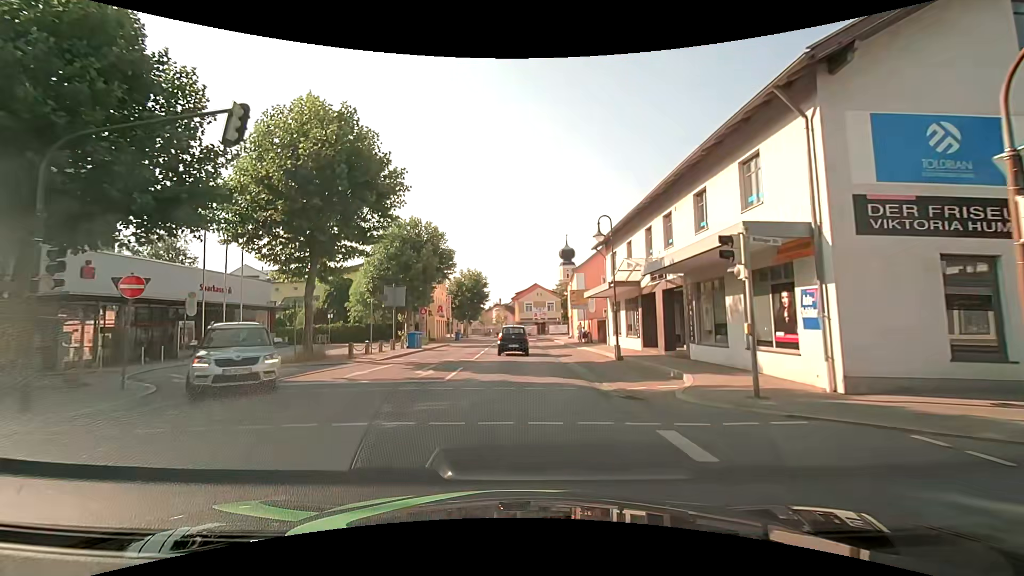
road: secondary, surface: asphalt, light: Day
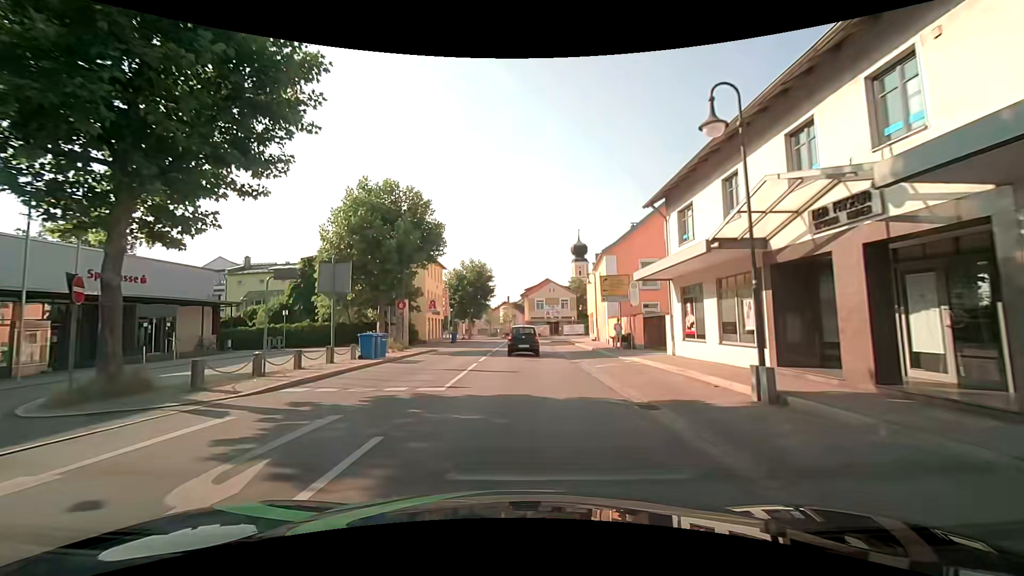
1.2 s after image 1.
(-0.2, +11.2) m; -2°
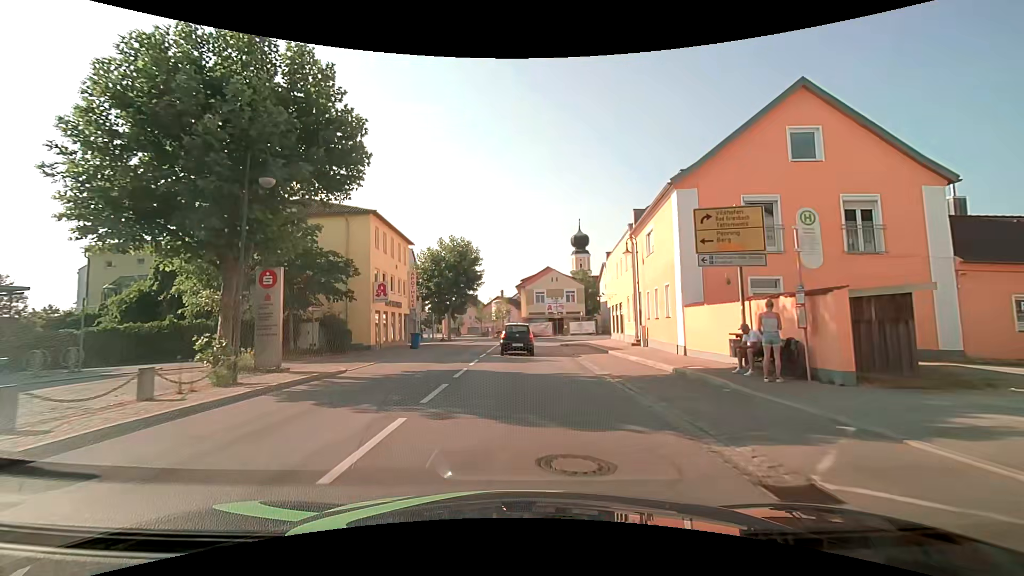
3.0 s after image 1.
(0.0, +16.7) m; +1°
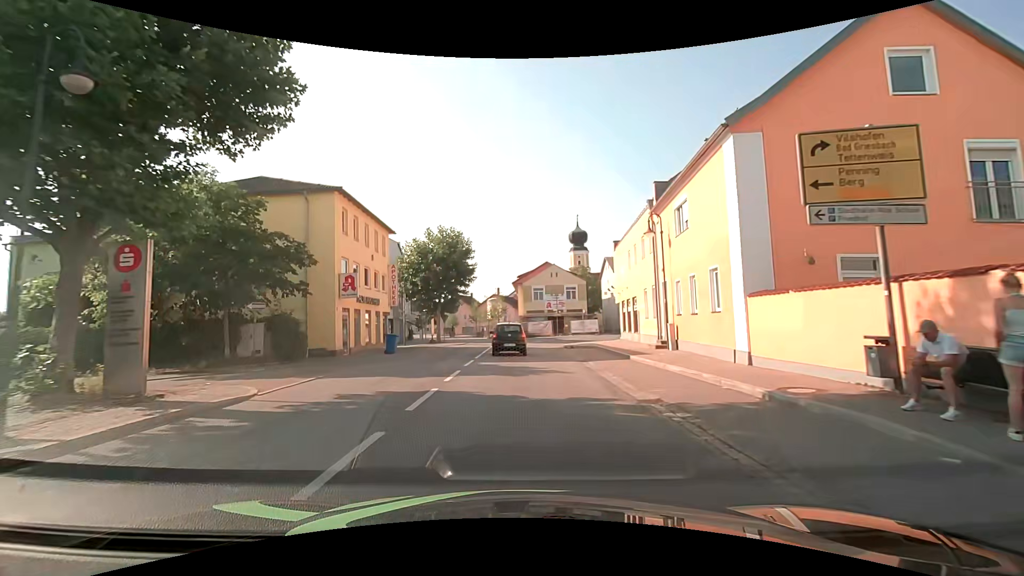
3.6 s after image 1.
(0.0, +5.4) m; 0°
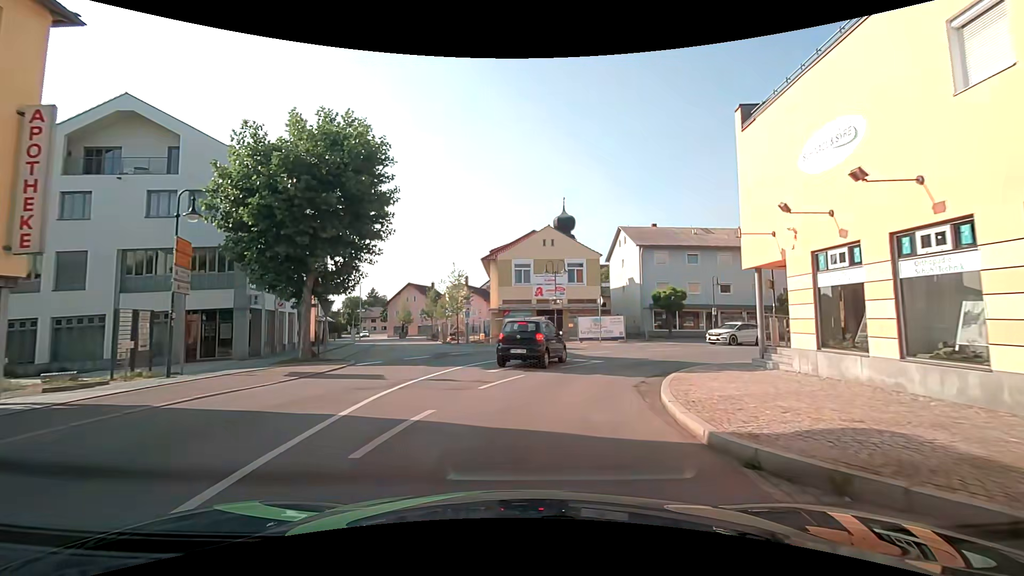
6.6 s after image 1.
(+0.1, +26.5) m; +3°
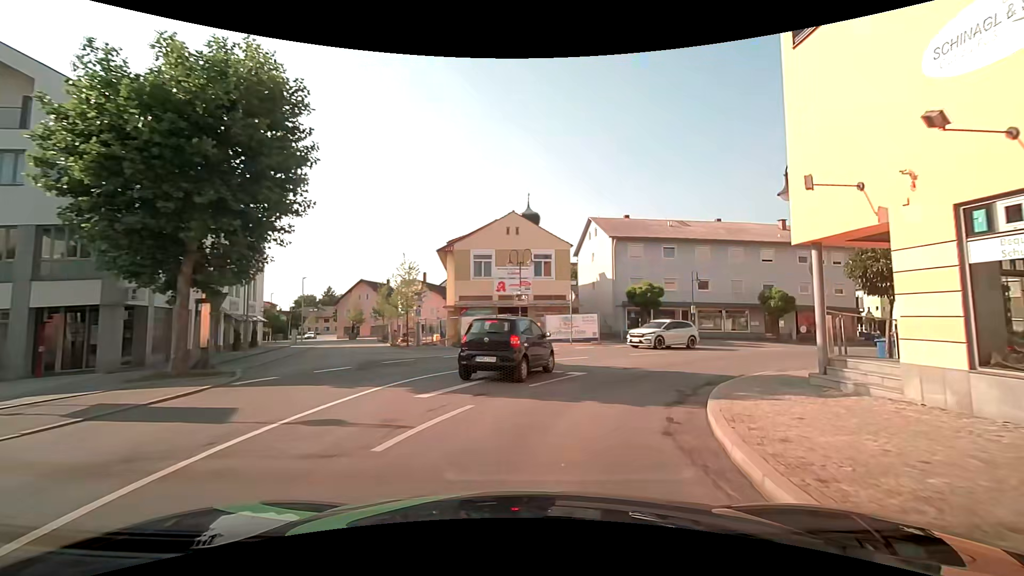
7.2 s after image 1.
(+0.1, +5.2) m; +4°
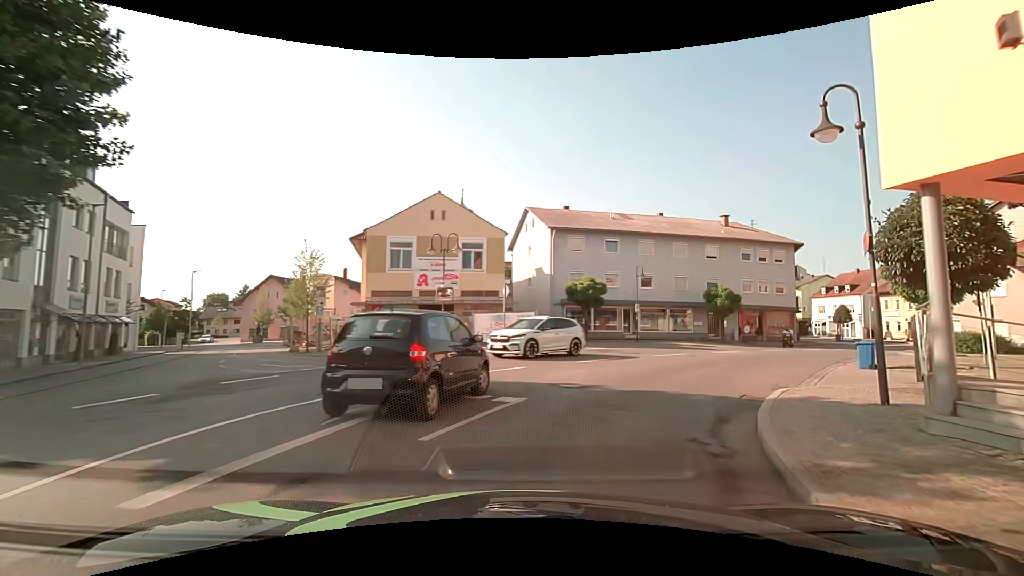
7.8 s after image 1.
(+0.3, +5.2) m; +7°
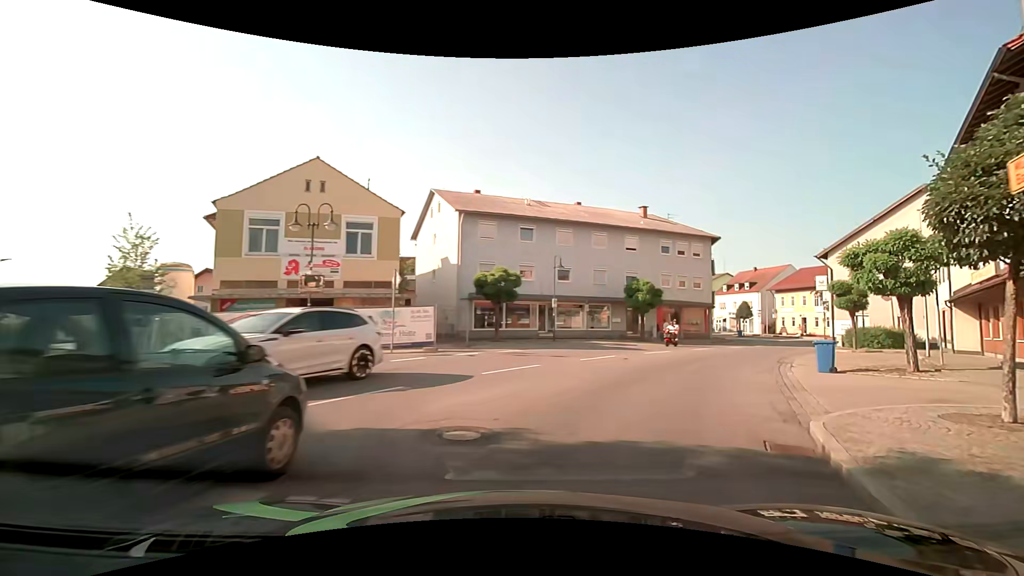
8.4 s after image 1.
(+0.5, +5.2) m; +11°
(+2, +10) (+6, +19) (+11, +27) (+17, +35) (+23, +44) (+27, +53) (+30, +62) (+31, +72) (+31, +82) (+30, +92) m
